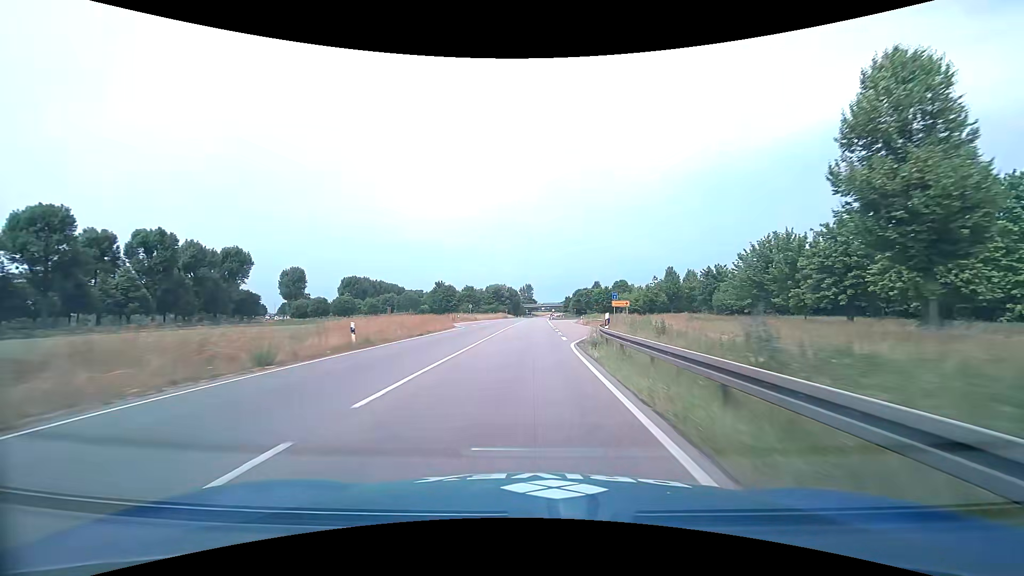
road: primary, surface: asphalt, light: Day
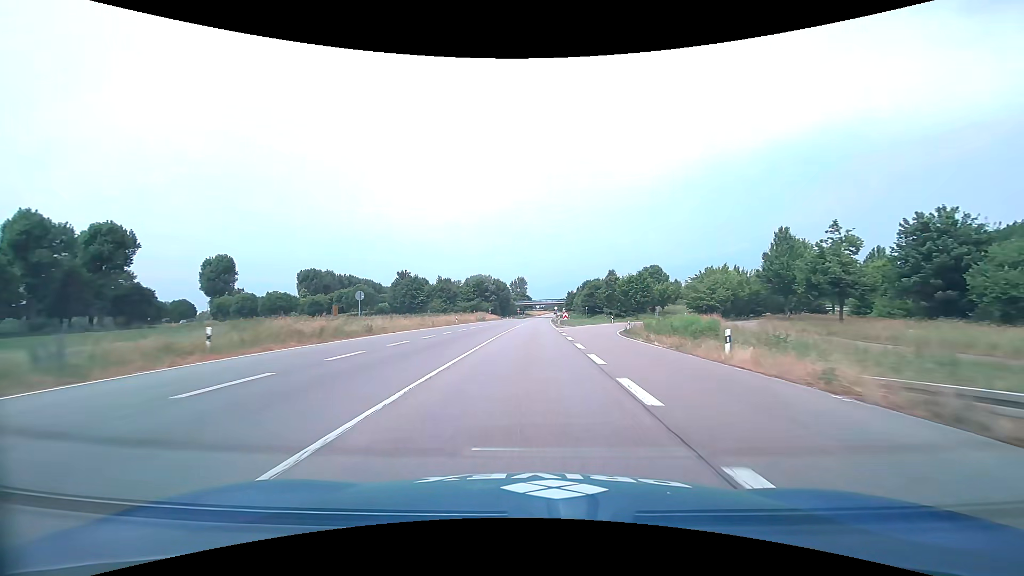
(+0.1, +52.6) m; +1°
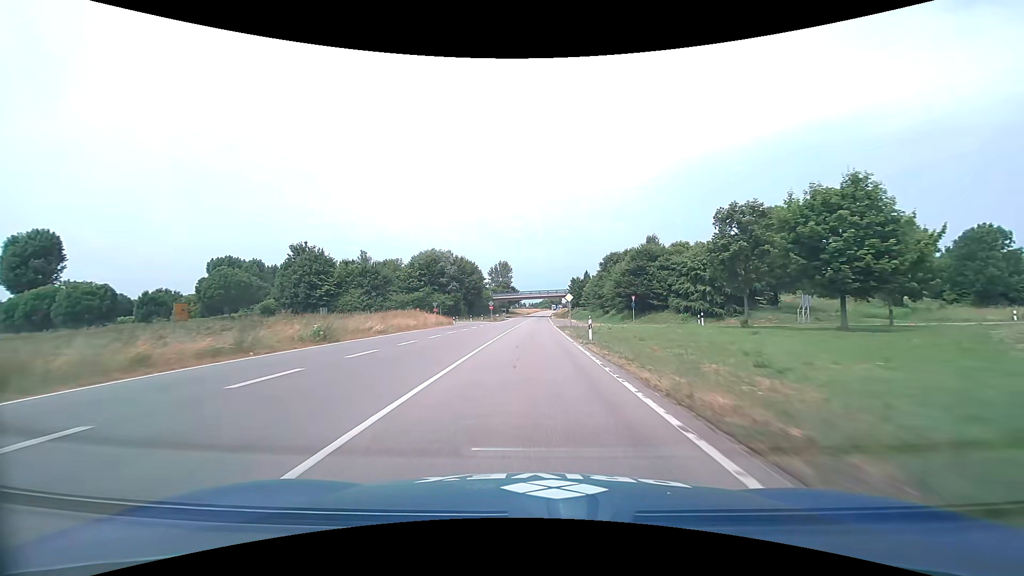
(+0.8, +65.6) m; +1°
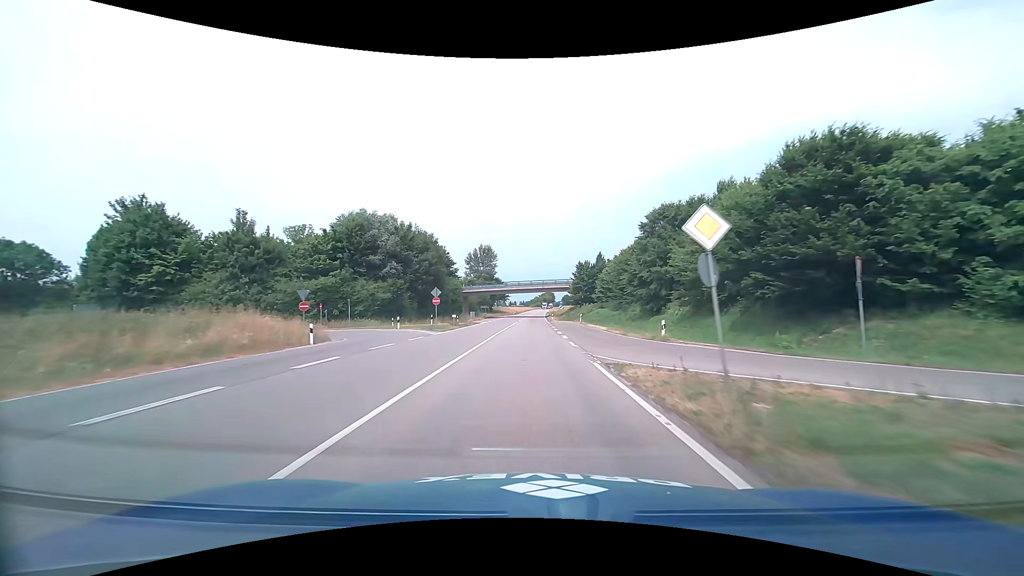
(+0.3, +39.1) m; +1°
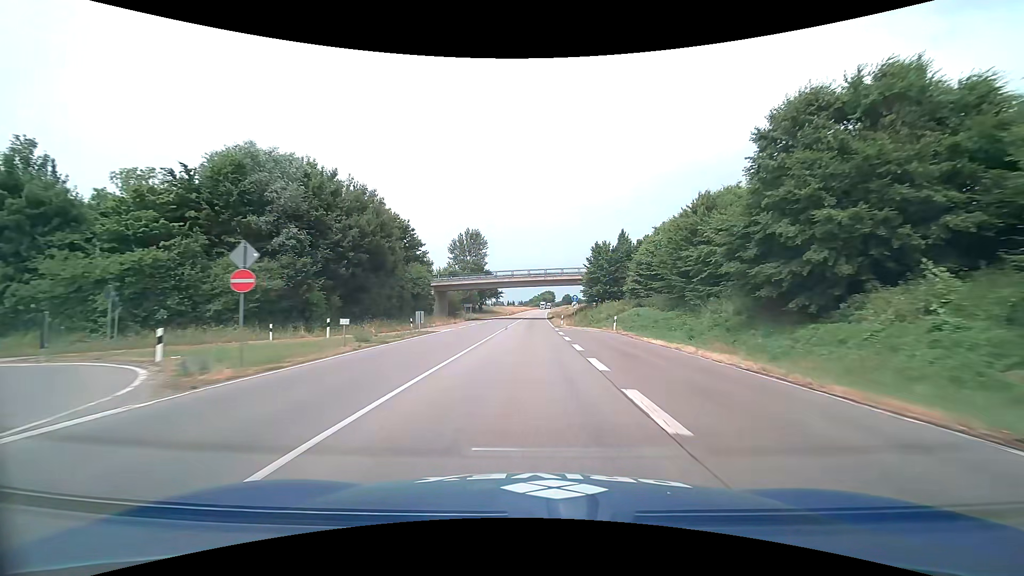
(+0.1, +25.9) m; 0°
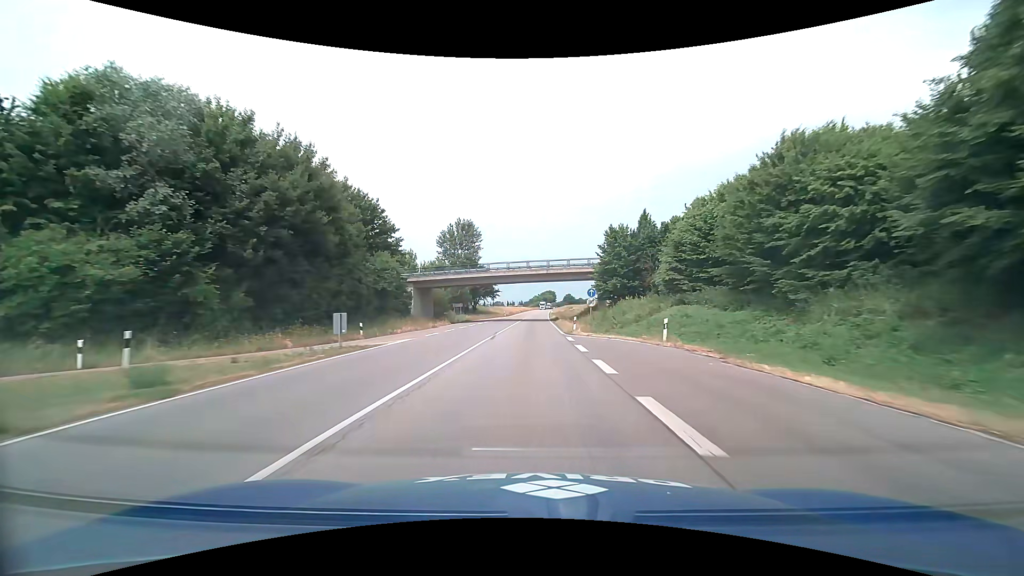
(0.0, +12.9) m; 0°
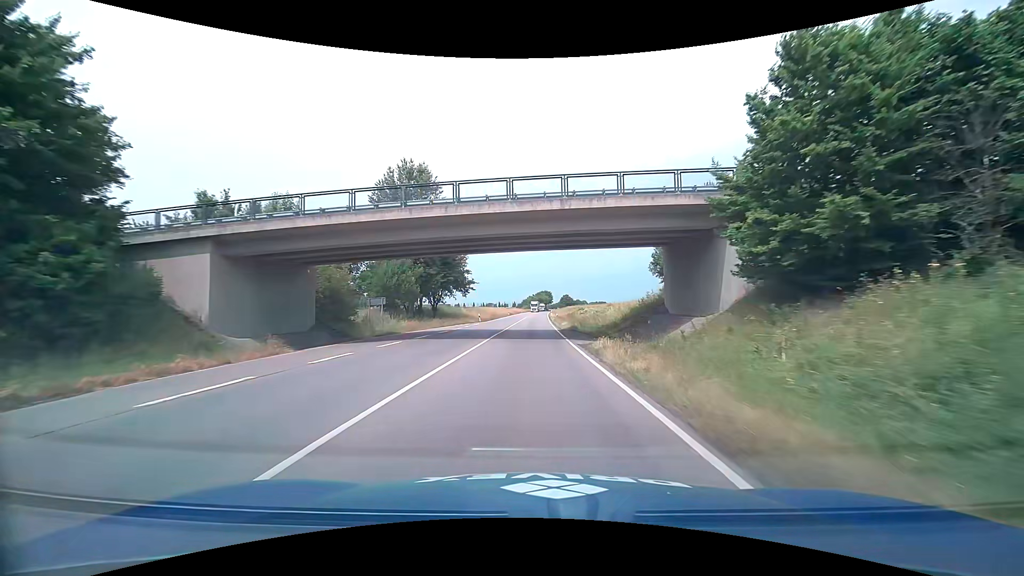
(+0.2, +38.3) m; +1°
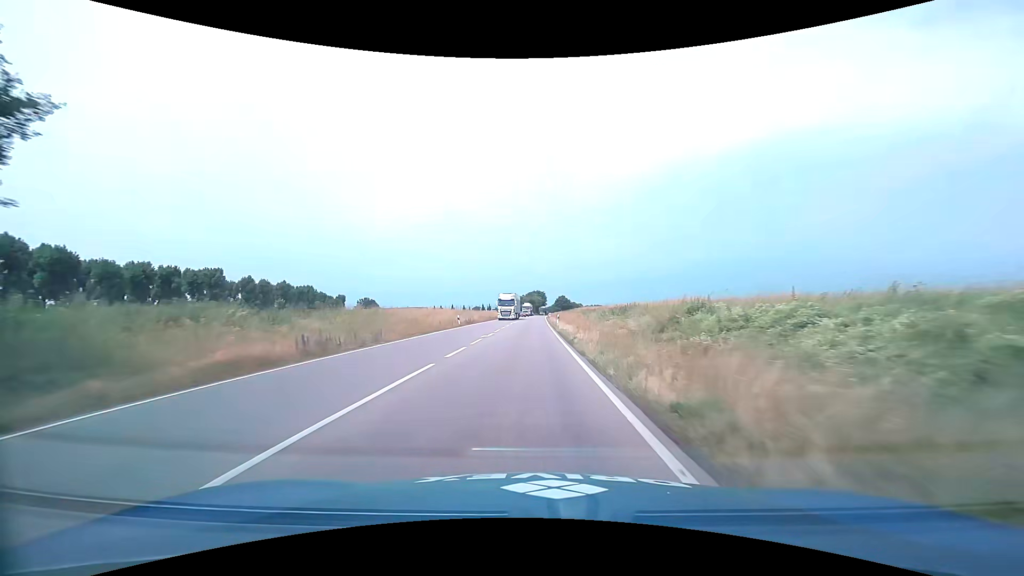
(+0.8, +62.8) m; +1°
(0, +10) (0, +20) (0, +30) (0, +40) (0, +50) (0, +60) (0, +70) (+1, +80) (+1, +90) (+1, +100) m
